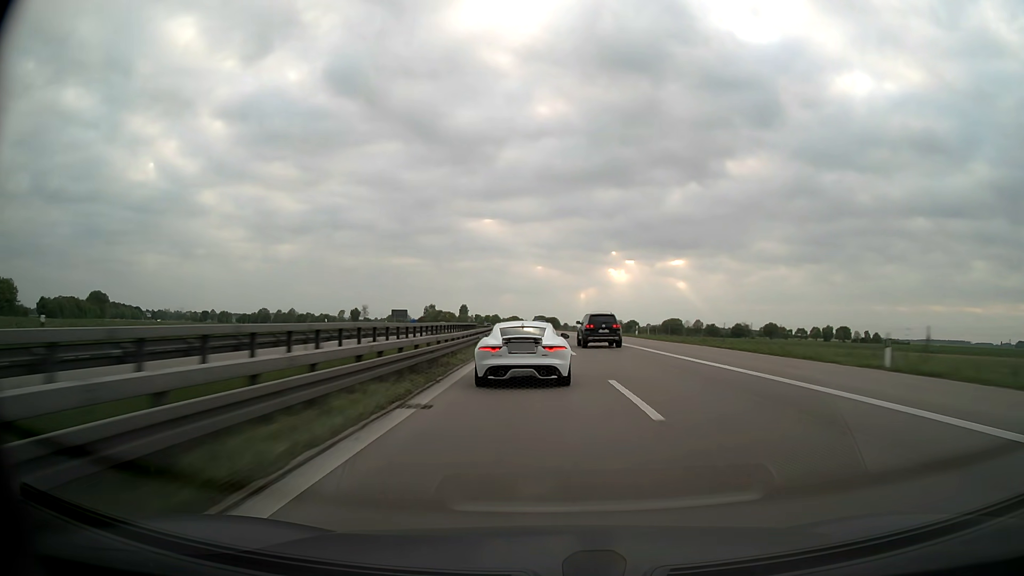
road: motorway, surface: asphalt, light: Day
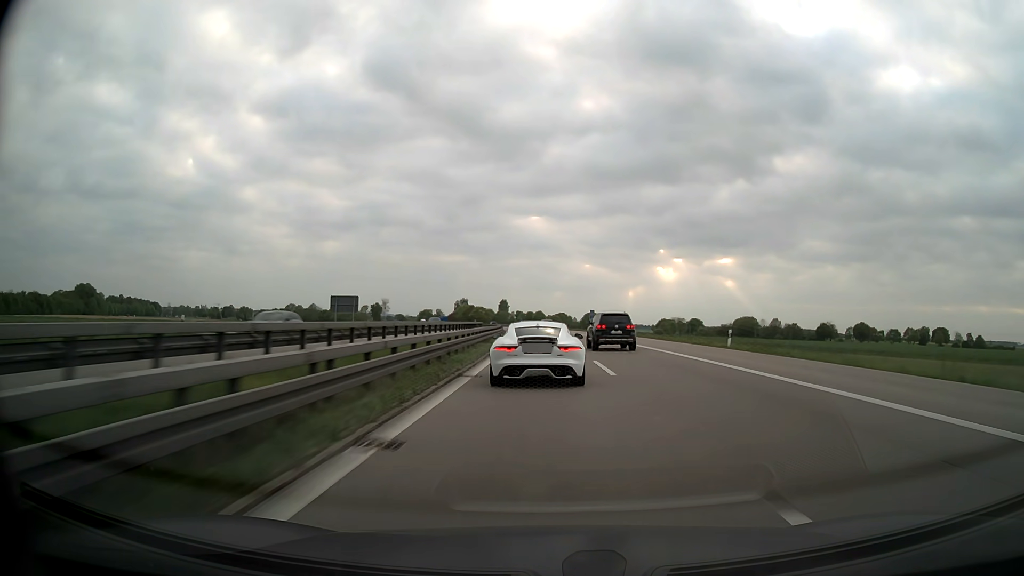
(-2.4, +64.0) m; -4°
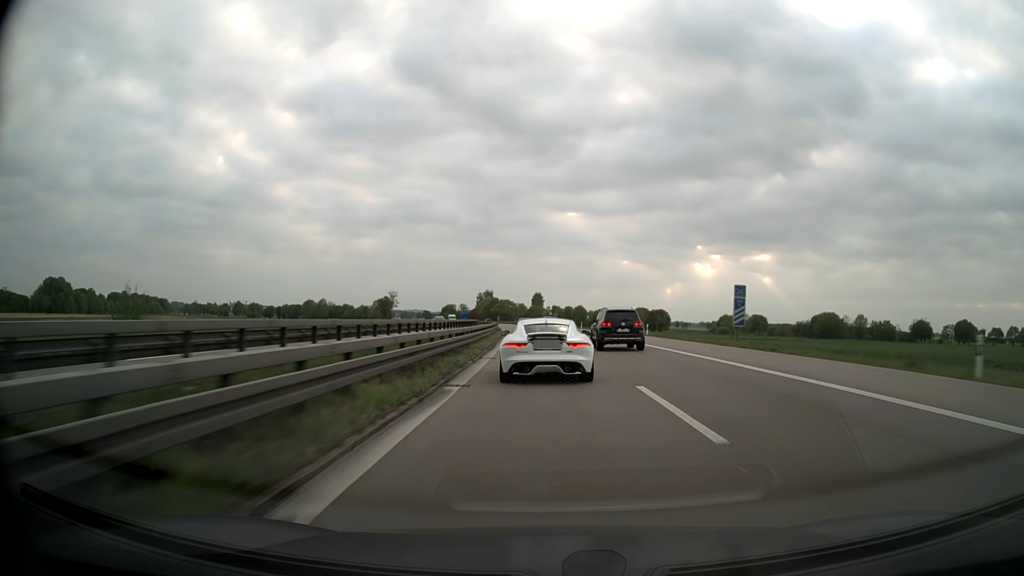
(-1.7, +63.5) m; -3°
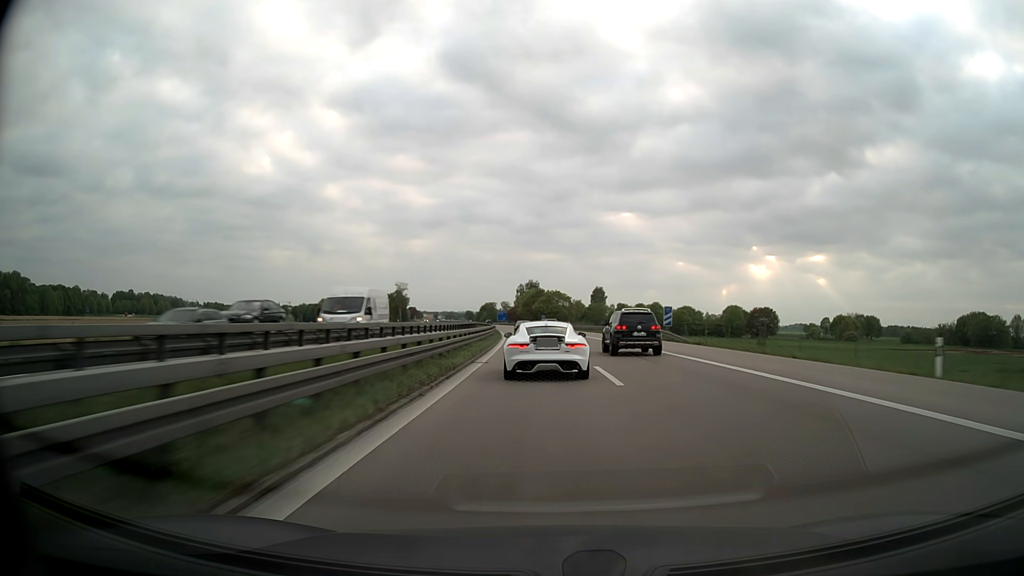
(-3.4, +82.8) m; -5°
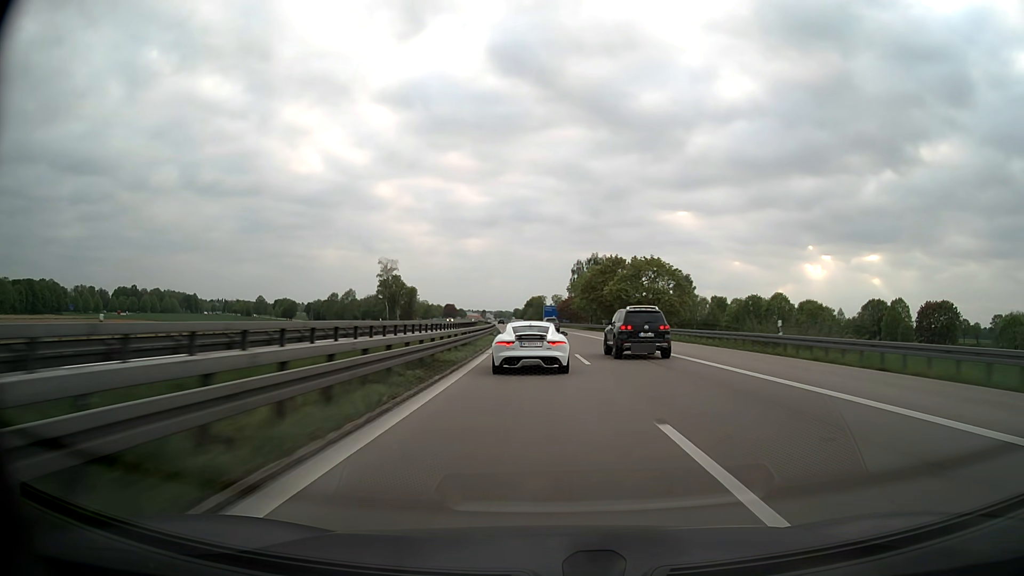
(-3.5, +83.3) m; -5°
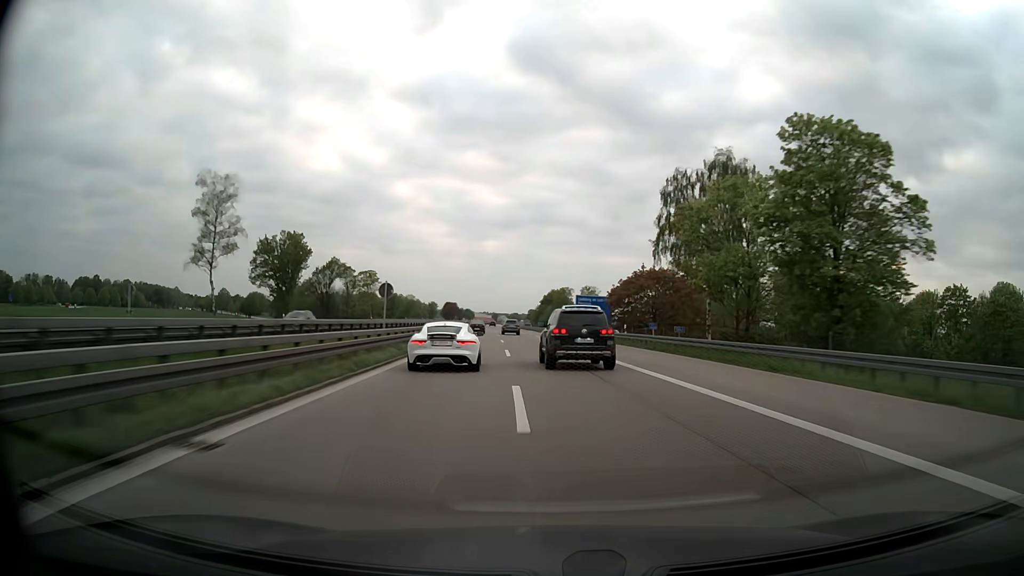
(-2.4, +84.4) m; -2°
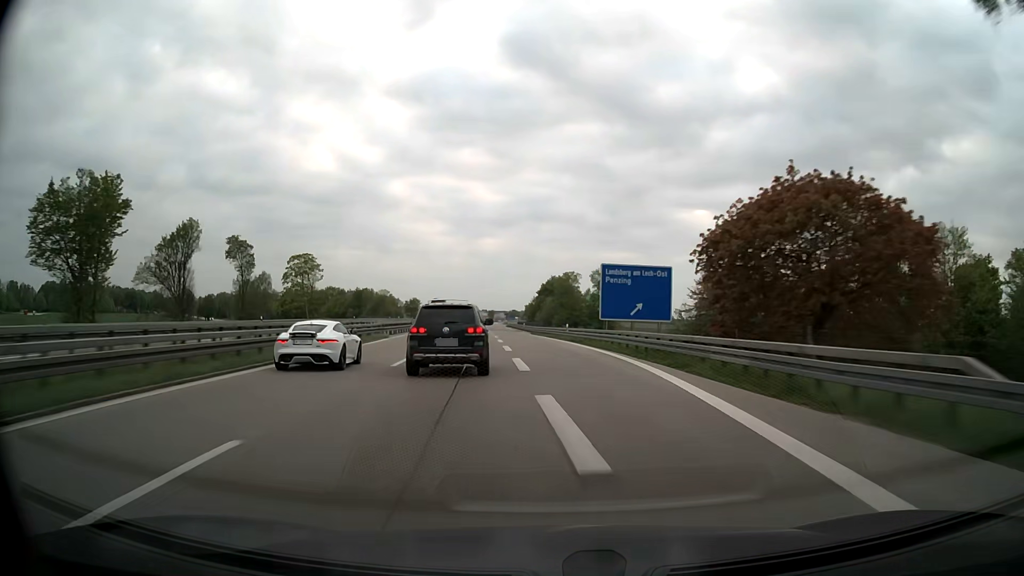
(+0.3, +43.2) m; +1°
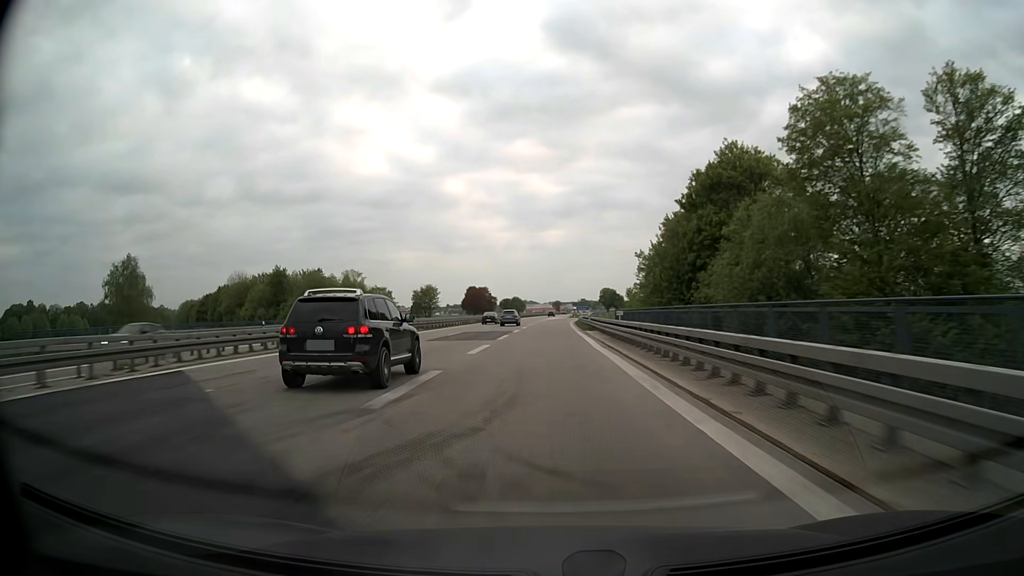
(-6.5, +103.0) m; -6°
(0, +10) (0, +20) (0, +30) (0, +40) (0, +50) (0, +60) (0, +70) (0, +80) (0, +90) (+1, +100) m
